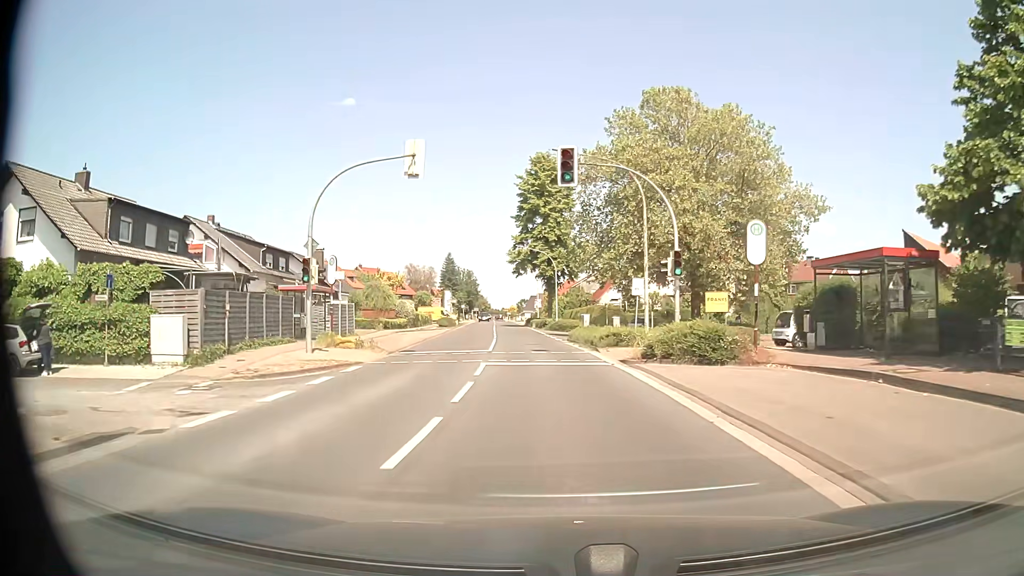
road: primary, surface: asphalt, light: Day
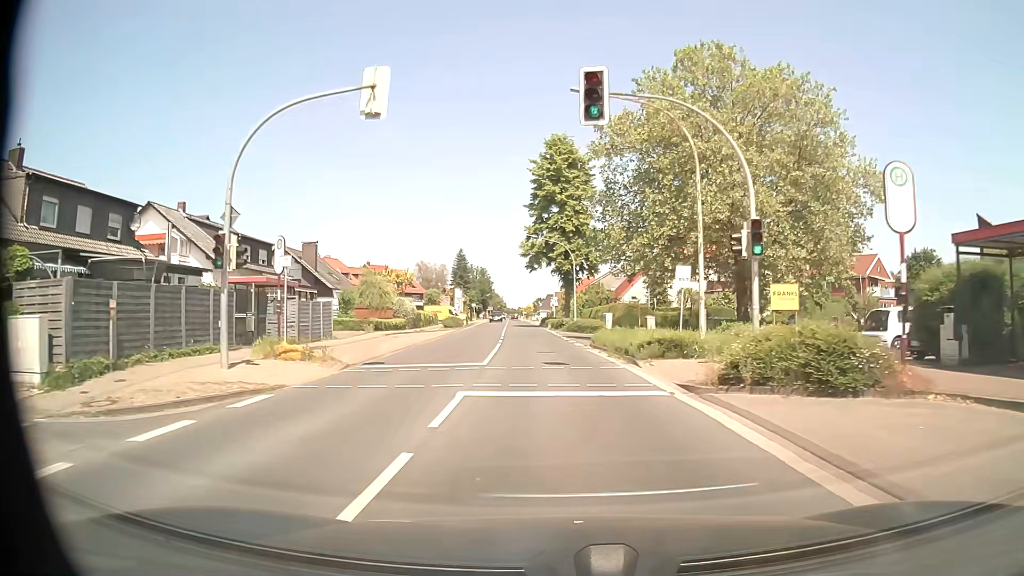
(-0.1, +7.2) m; -1°
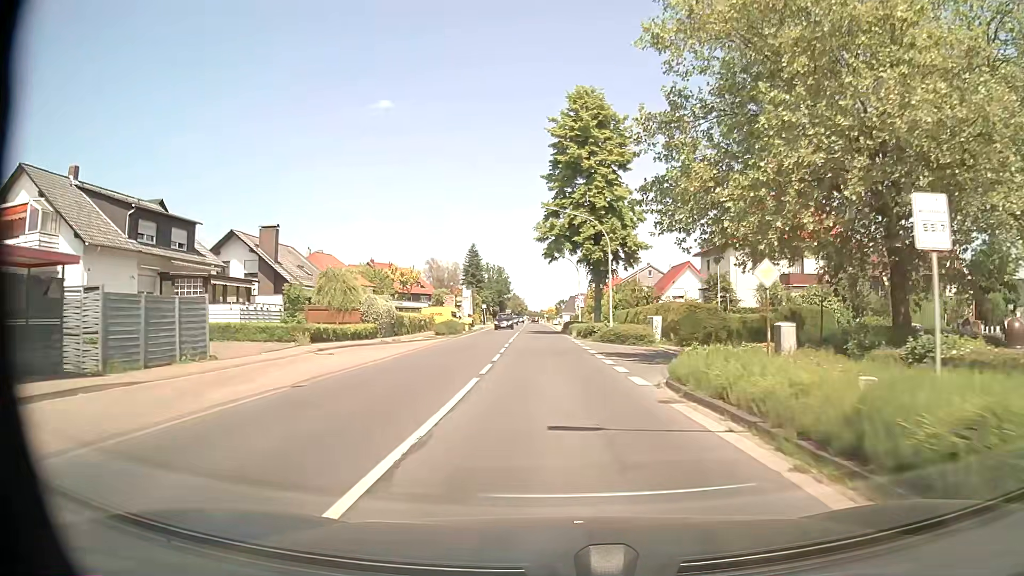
(-0.2, +15.1) m; -2°
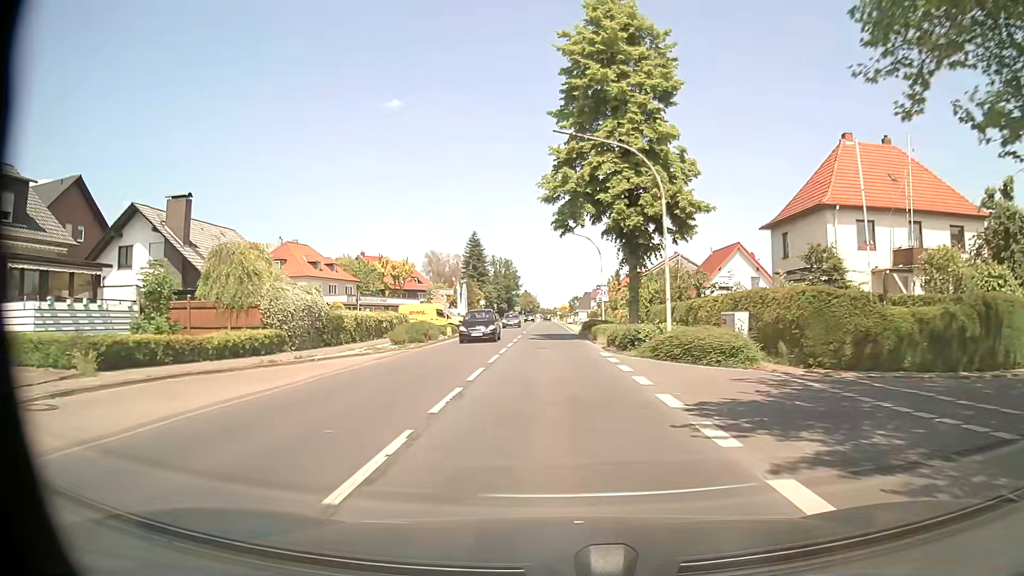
(-0.1, +15.6) m; -1°
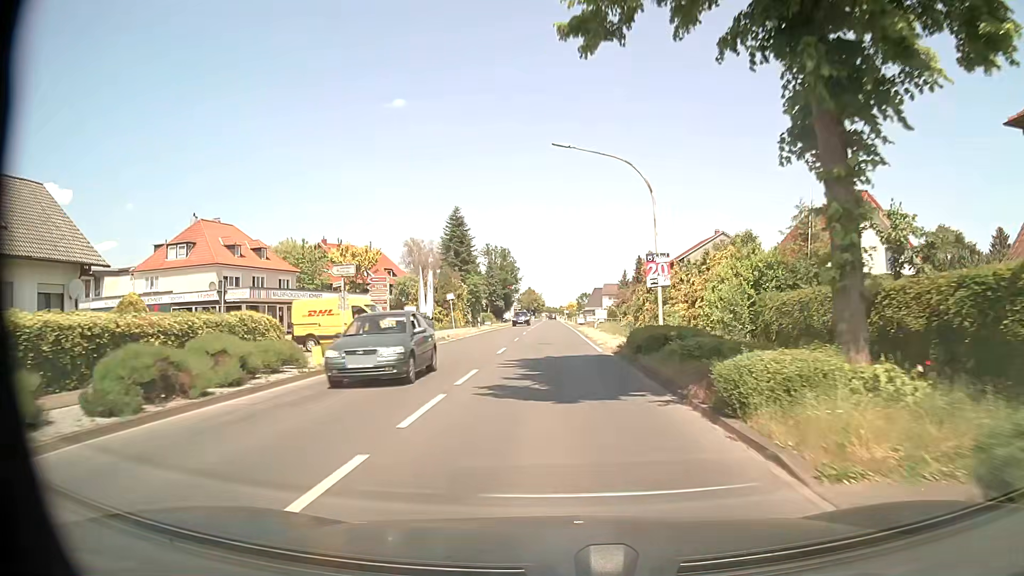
(-0.1, +24.0) m; -1°
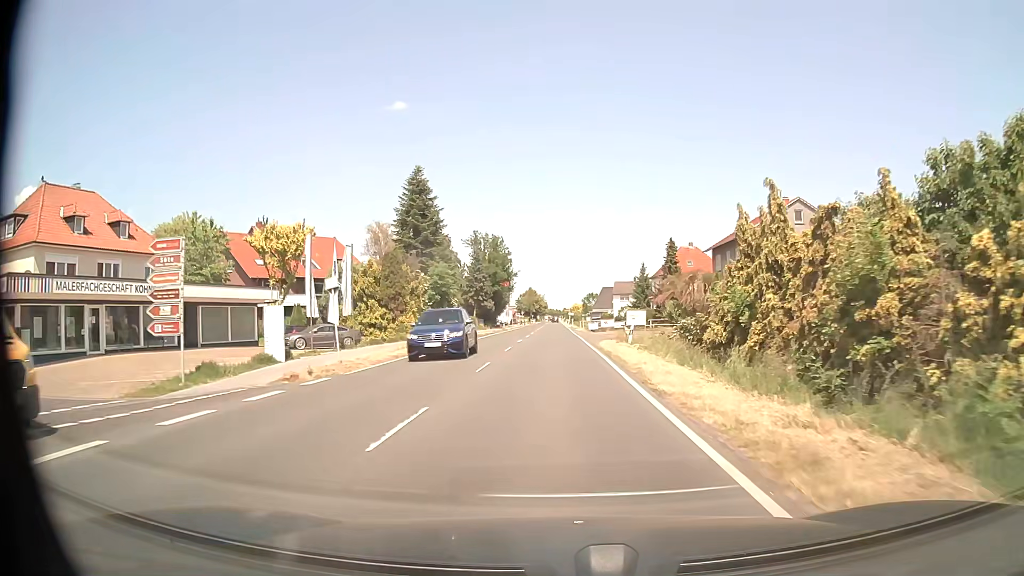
(-0.1, +24.2) m; 0°
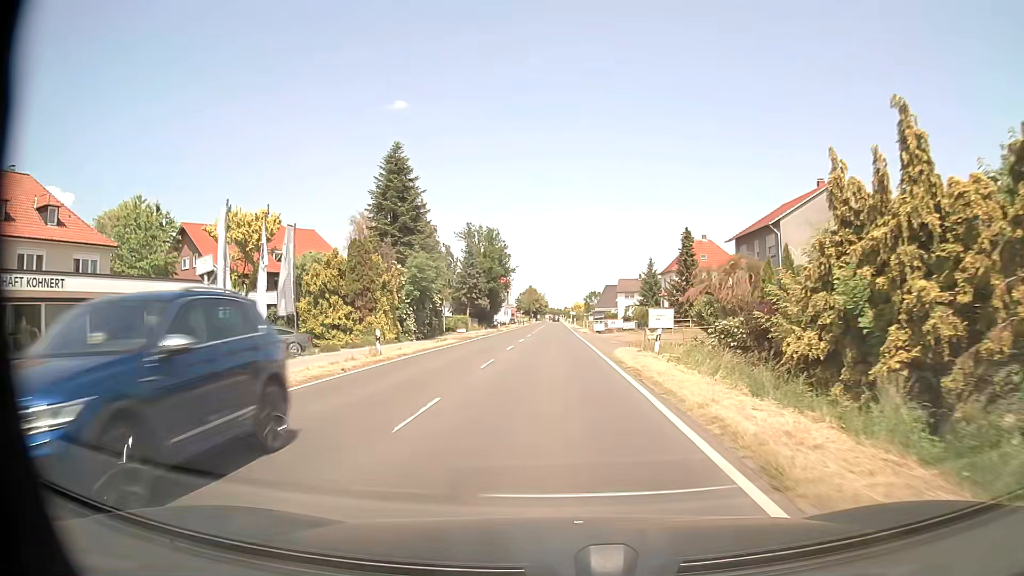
(0.0, +8.1) m; 0°
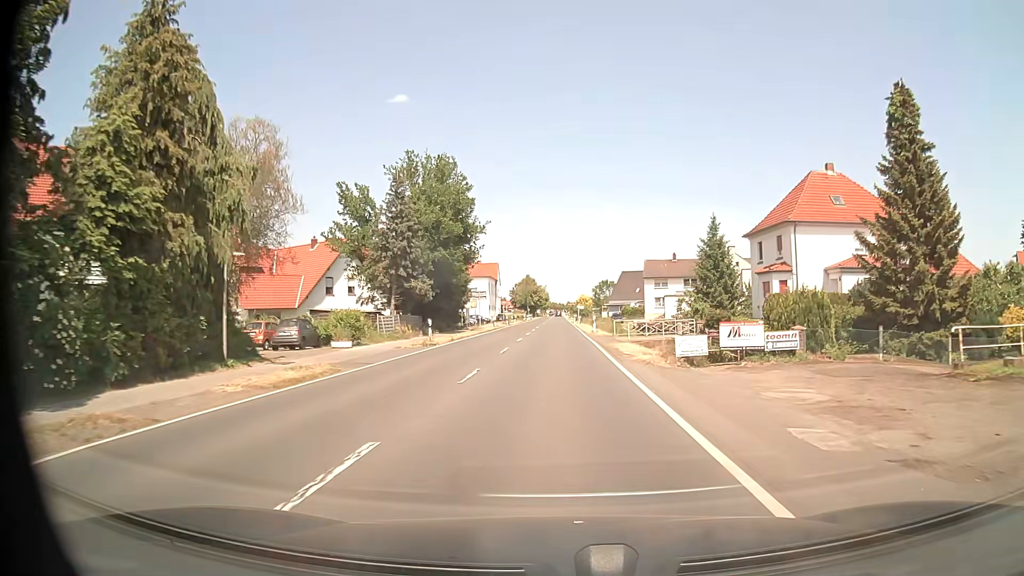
(-0.2, +40.5) m; 0°
(0, +10) (0, +20) (0, +30) (0, +40) (0, +50) (0, +60) (0, +70) (0, +80) (0, +90) (0, +100) m
